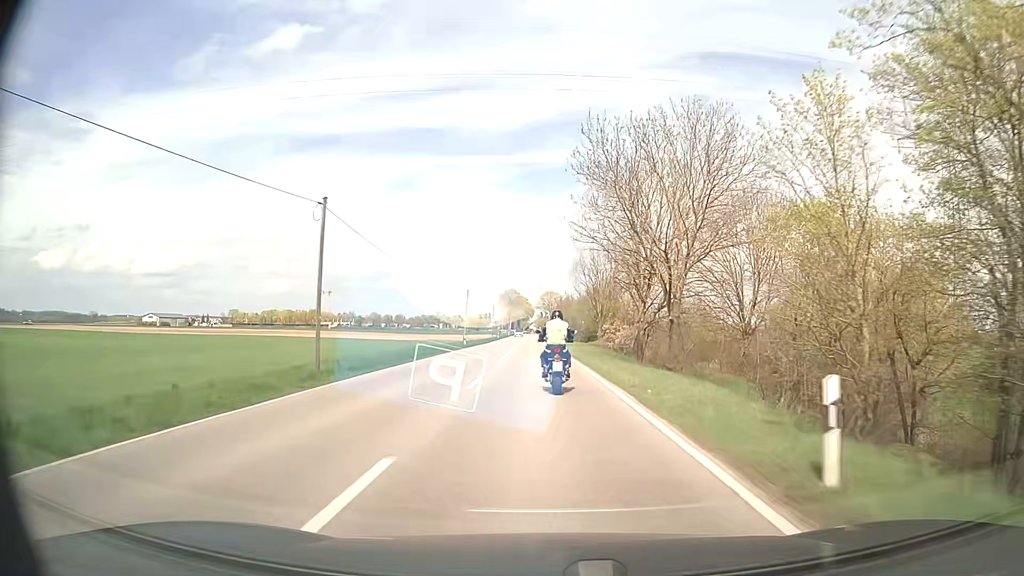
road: secondary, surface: asphalt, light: Day
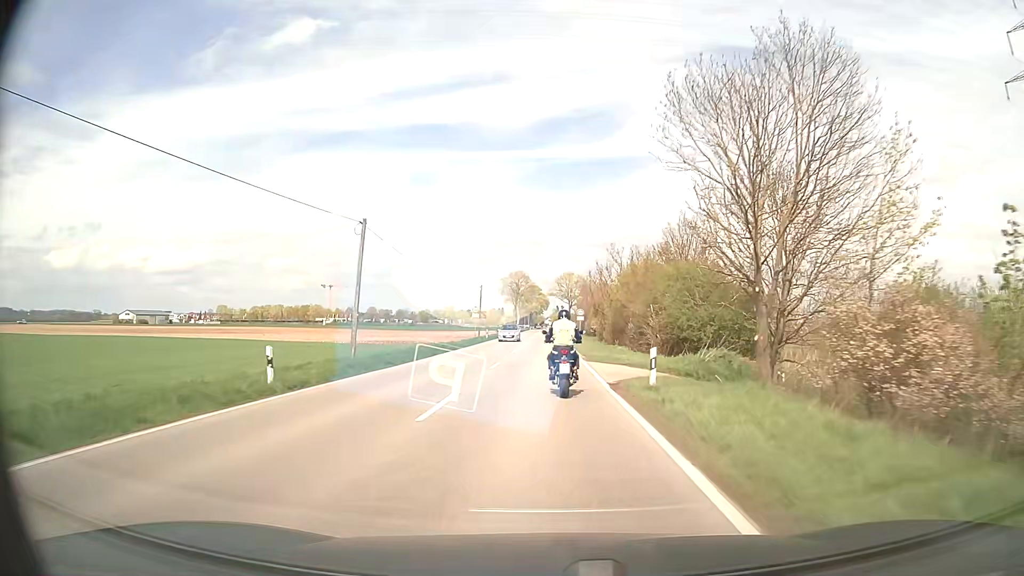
(-0.4, +41.5) m; -1°
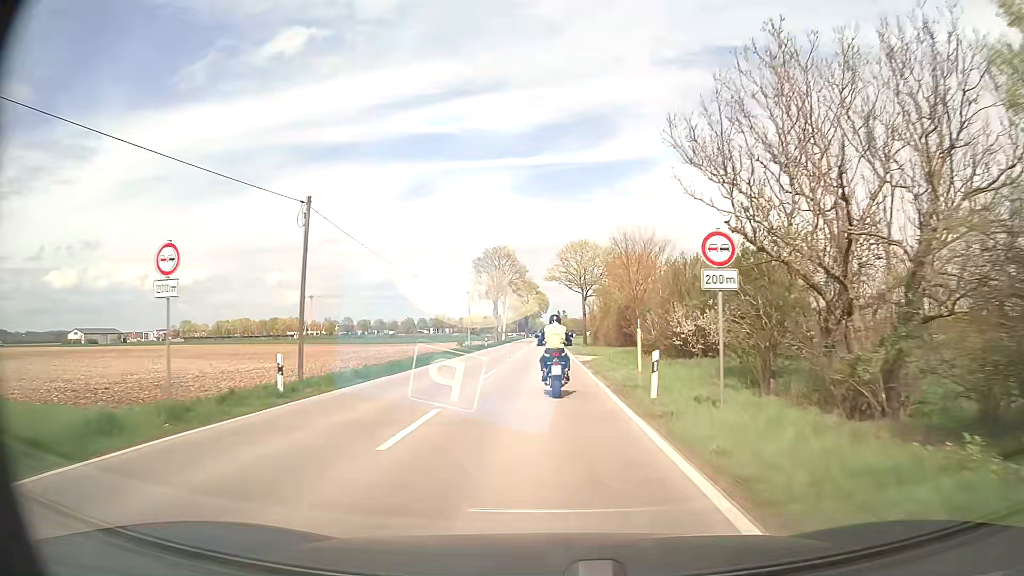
(0.0, +49.9) m; 0°
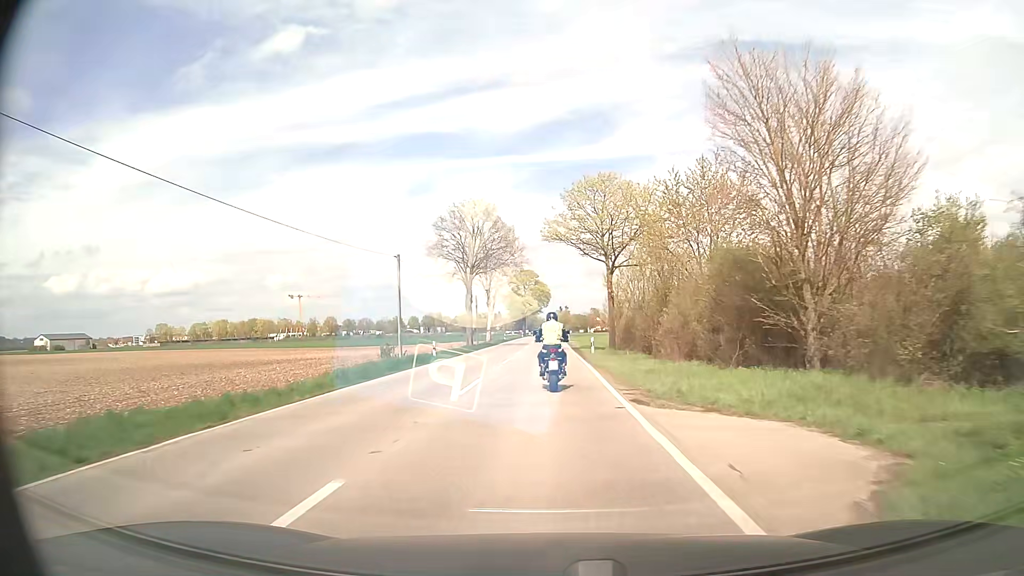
(0.0, +29.9) m; 0°
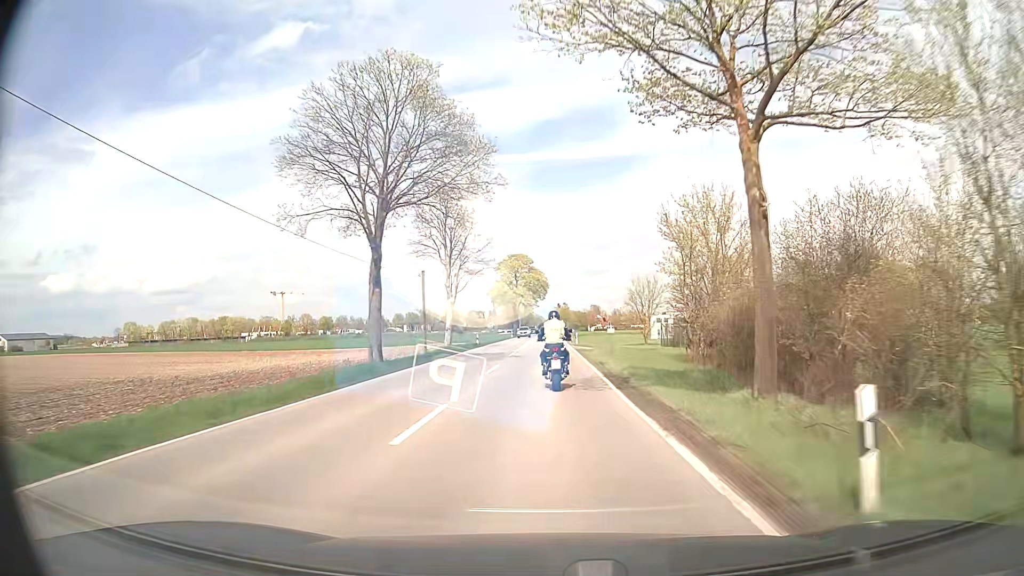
(-0.2, +30.3) m; 0°
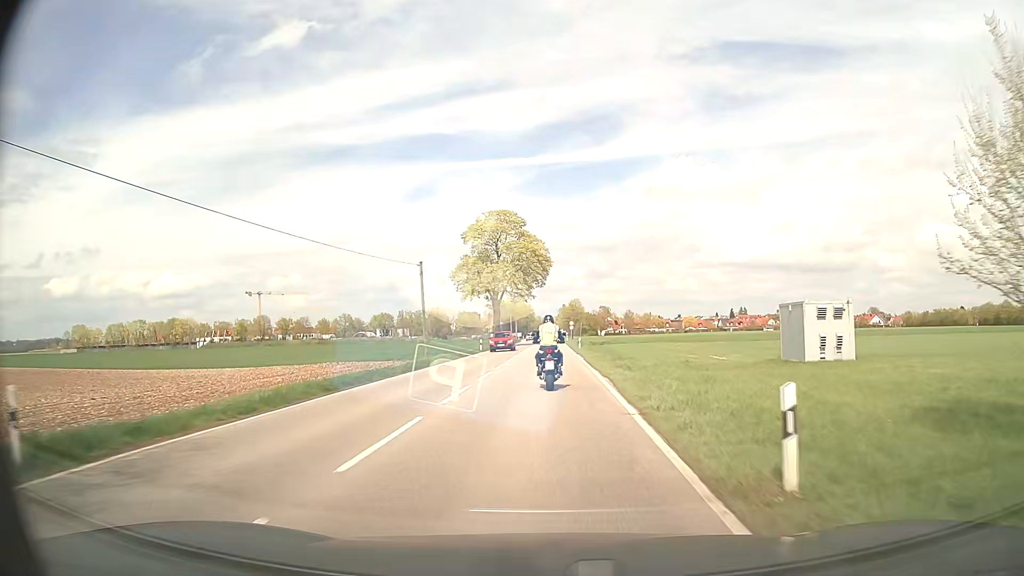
(+0.2, +49.2) m; 0°
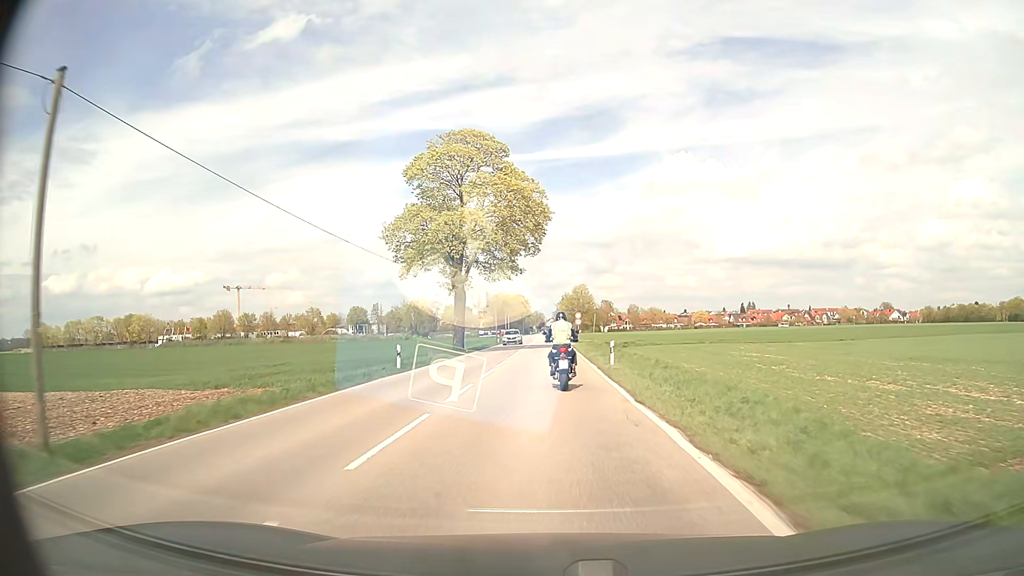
(+0.1, +29.9) m; 0°
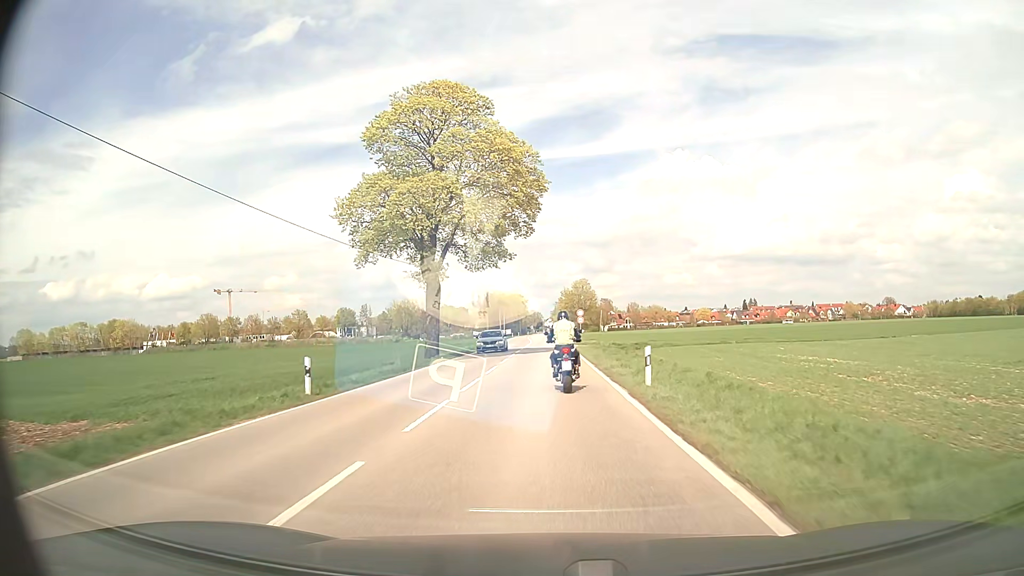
(0.0, +9.7) m; 0°
(0, +10) (0, +20) (0, +30) (0, +40) (0, +50) (0, +60) (0, +70) (0, +80) (0, +90) (0, +100) m
